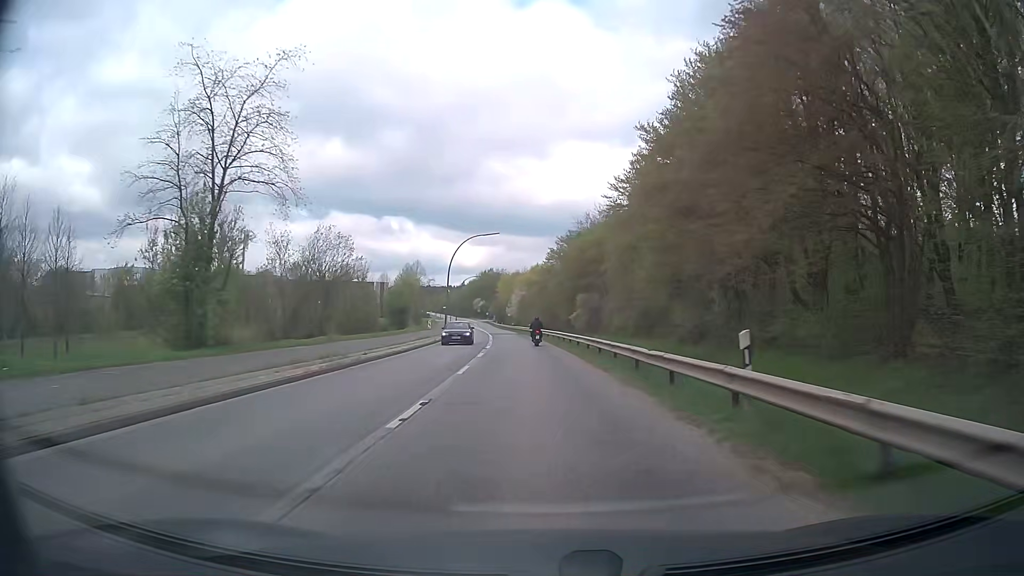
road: secondary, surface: asphalt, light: Day
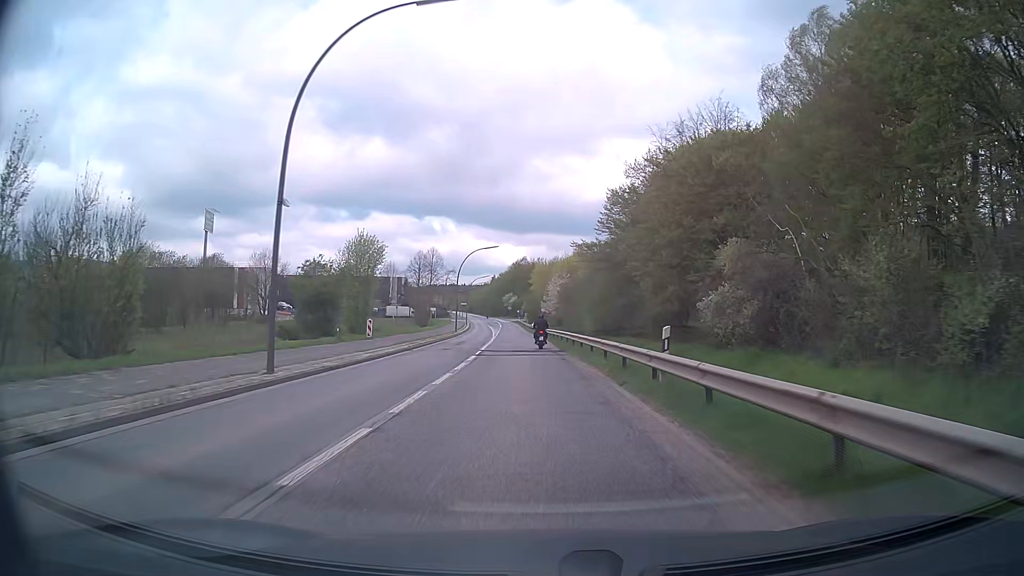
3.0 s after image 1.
(-1.4, +47.2) m; -4°
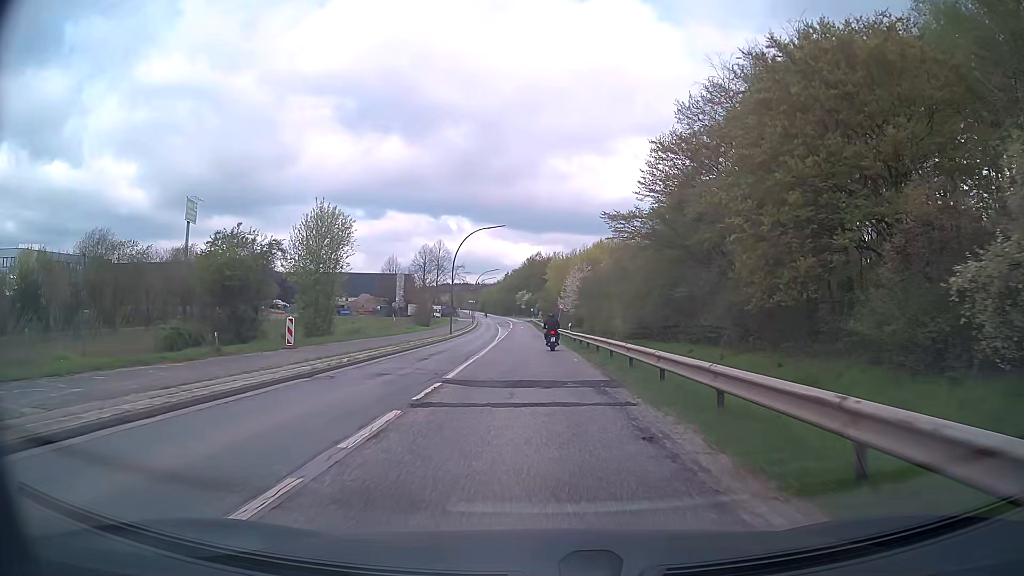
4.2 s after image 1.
(-0.2, +16.1) m; -1°
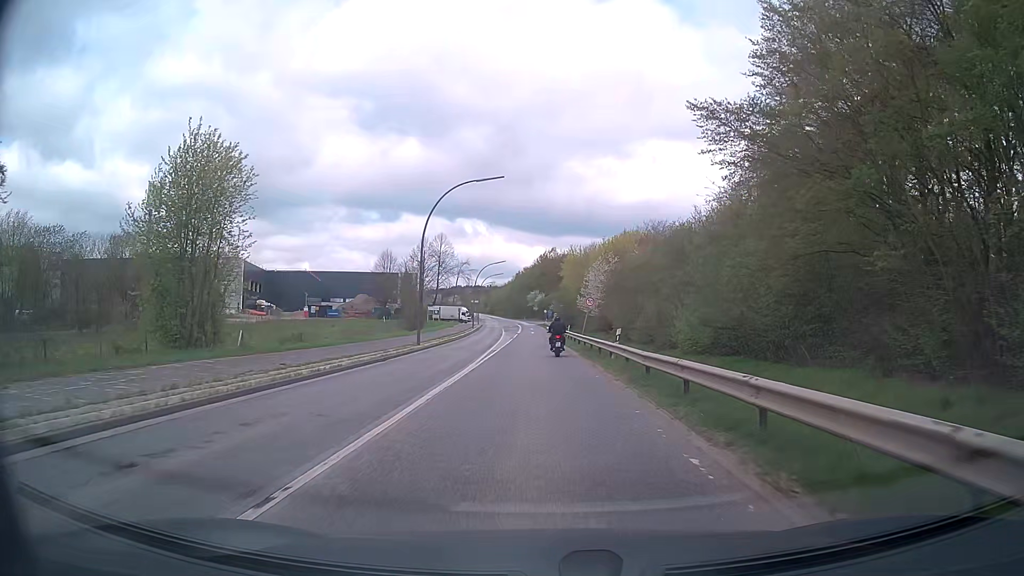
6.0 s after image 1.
(-0.3, +21.3) m; -2°
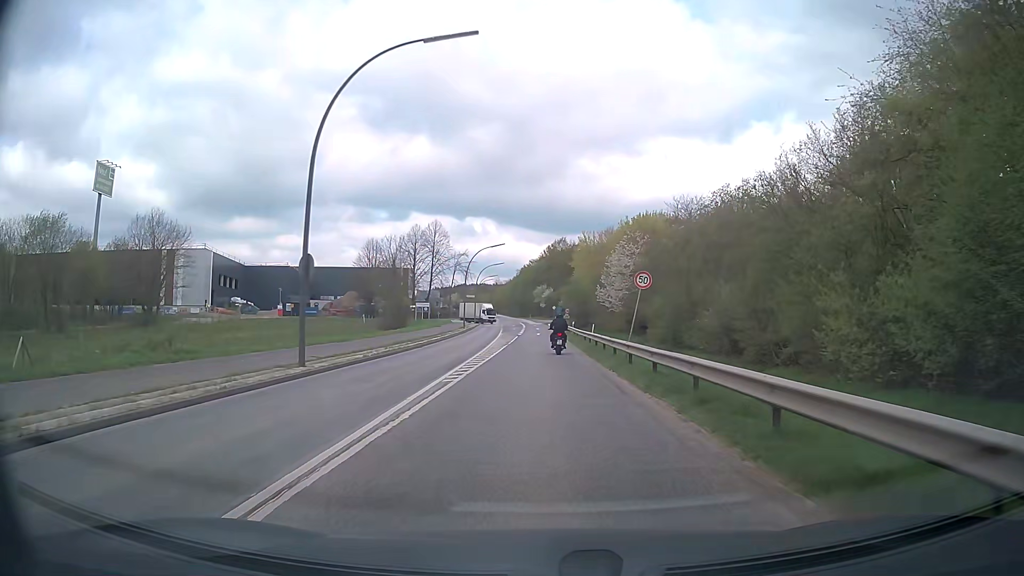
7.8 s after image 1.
(0.0, +20.1) m; 0°
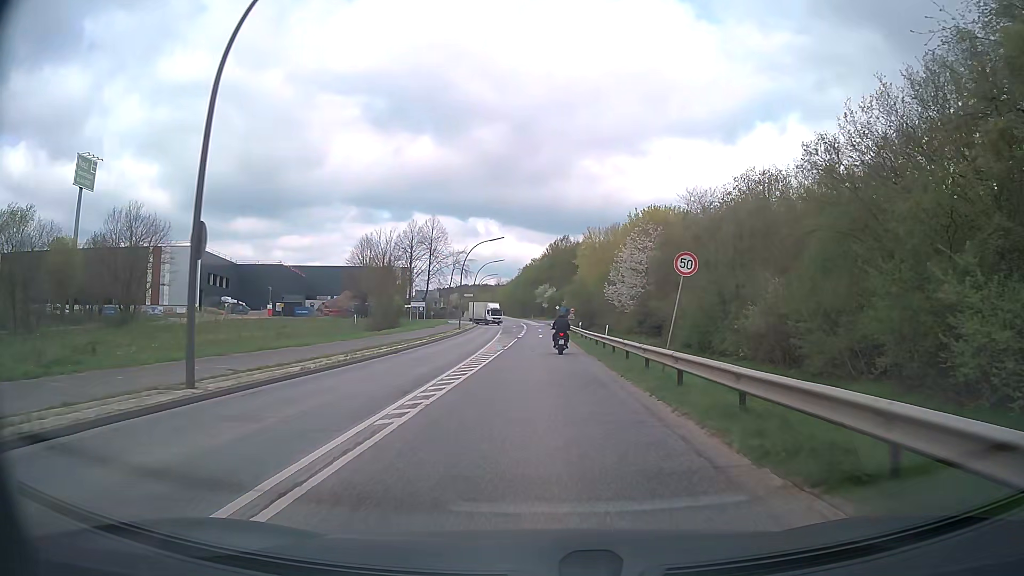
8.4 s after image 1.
(0.0, +6.6) m; 0°
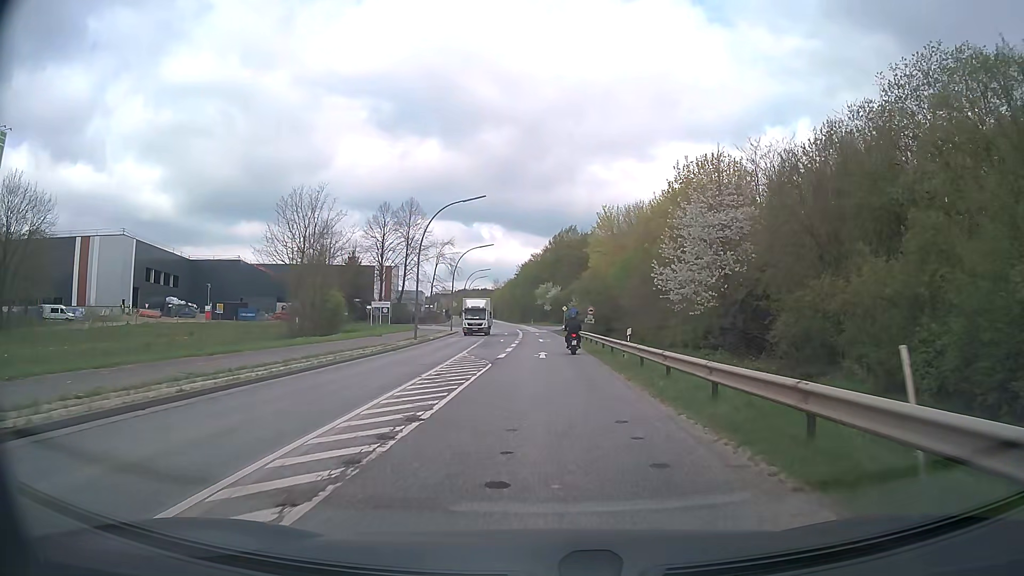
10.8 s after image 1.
(0.0, +26.1) m; 0°
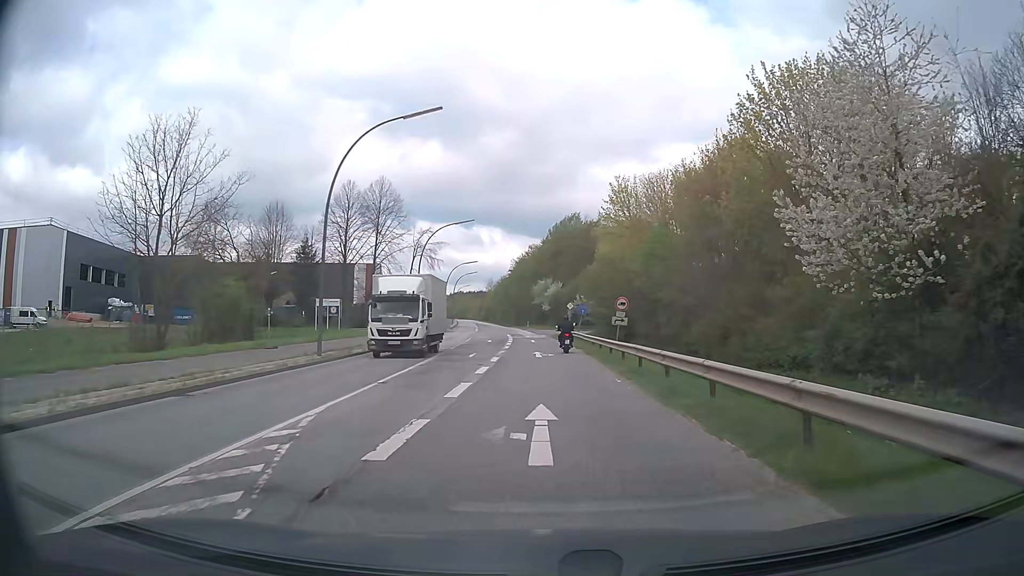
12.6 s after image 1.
(0.0, +20.1) m; 0°
